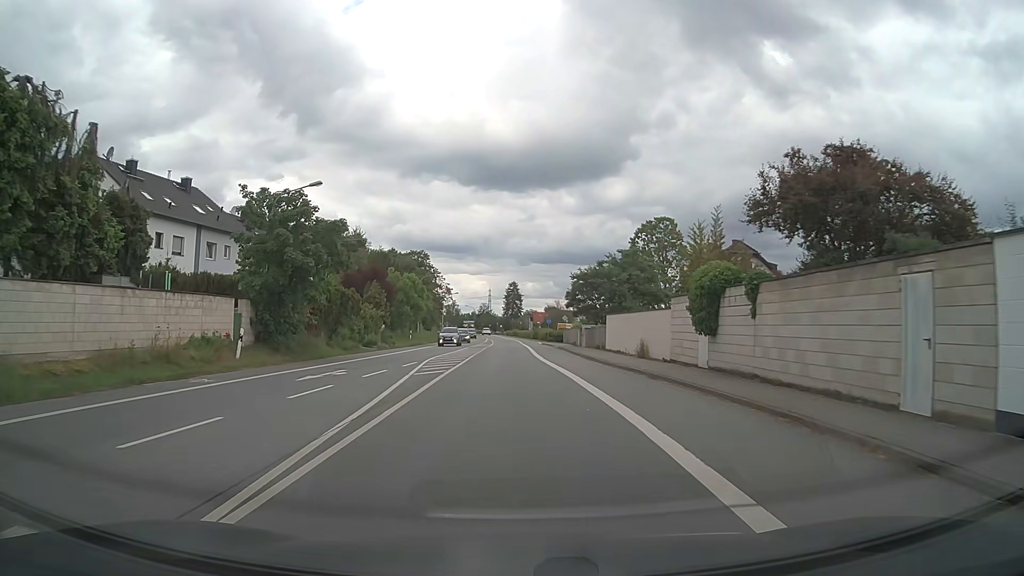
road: primary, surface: asphalt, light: Day
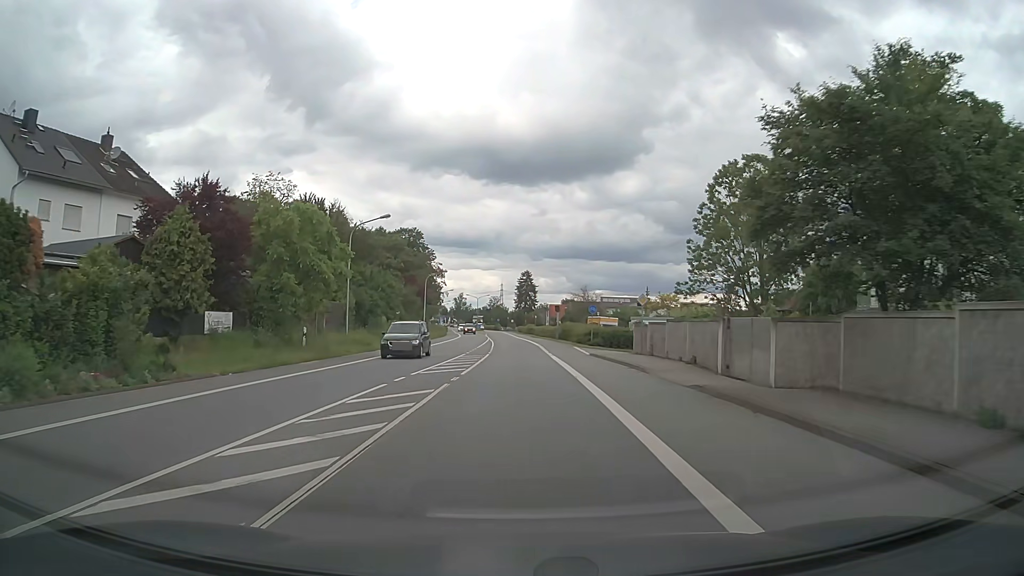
(-0.5, +36.7) m; -1°
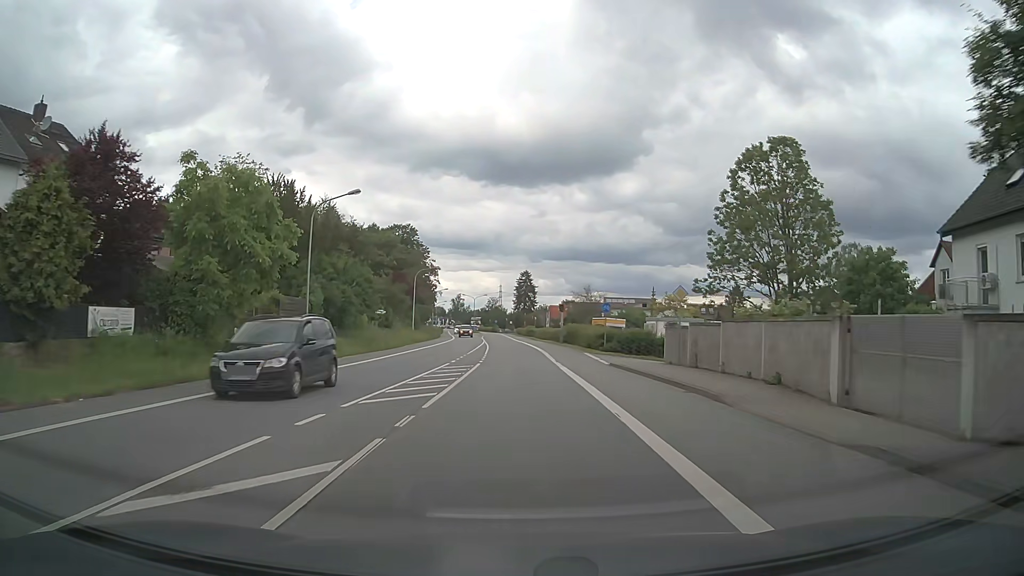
(0.0, +7.6) m; 0°
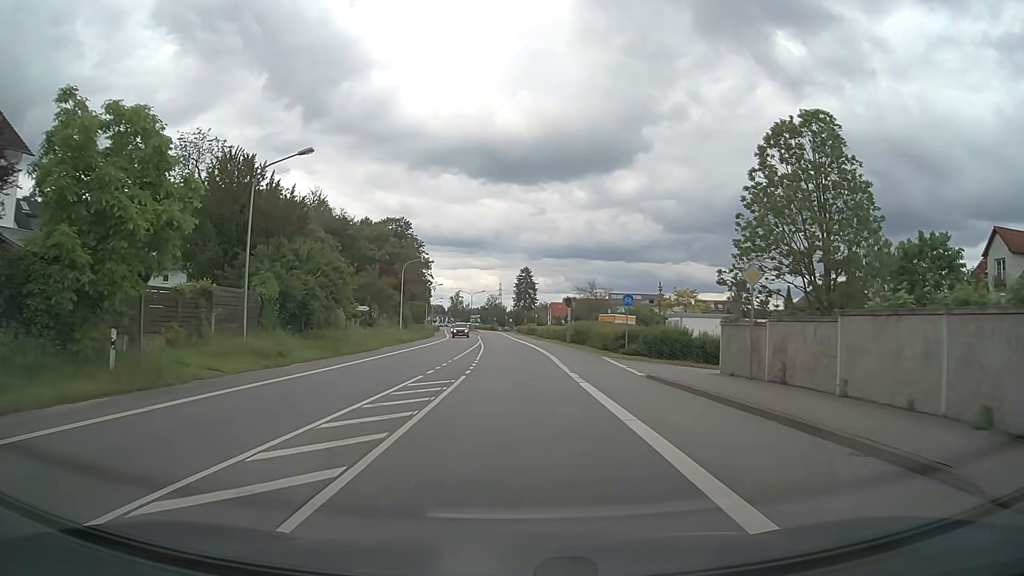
(0.0, +7.6) m; 0°
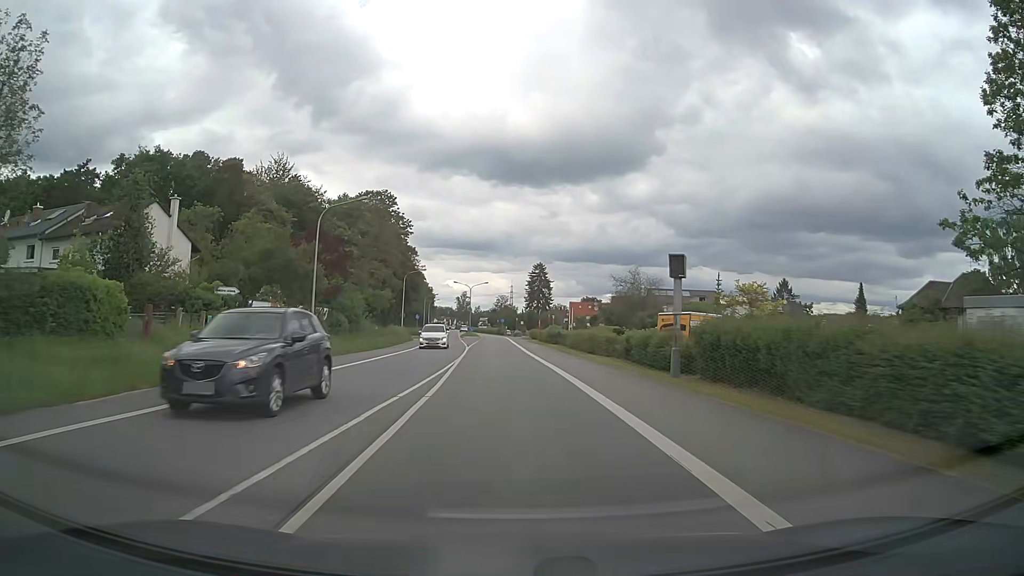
(-0.2, +30.8) m; -1°
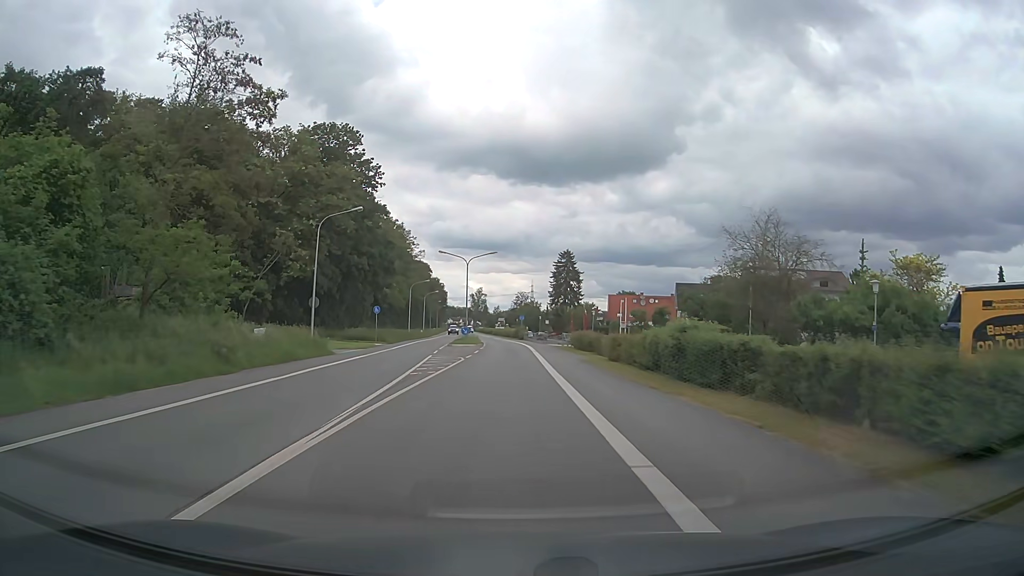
(-0.6, +38.7) m; -2°
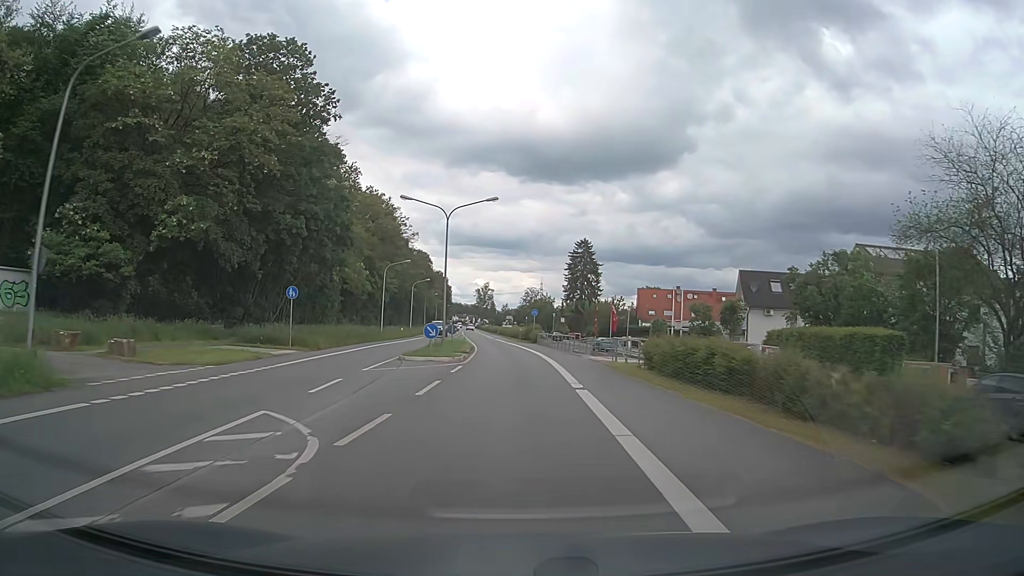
(-0.1, +23.2) m; -1°
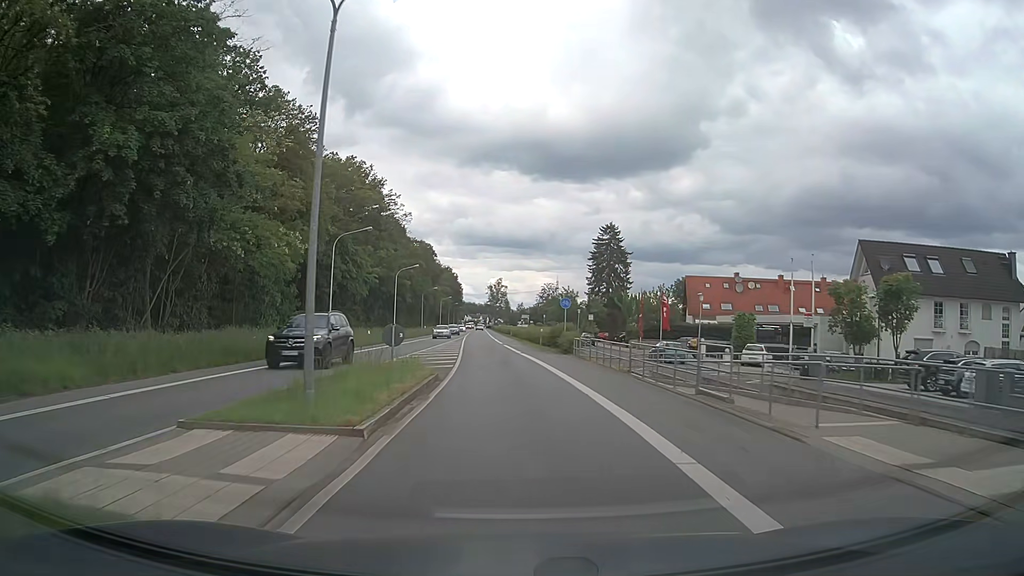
(-0.1, +23.3) m; -1°
(0, +10) (0, +20) (-1, +30) (-1, +40) (-2, +50) (-3, +60) (-3, +70) (-4, +80) (-5, +90) (-5, +100) m
